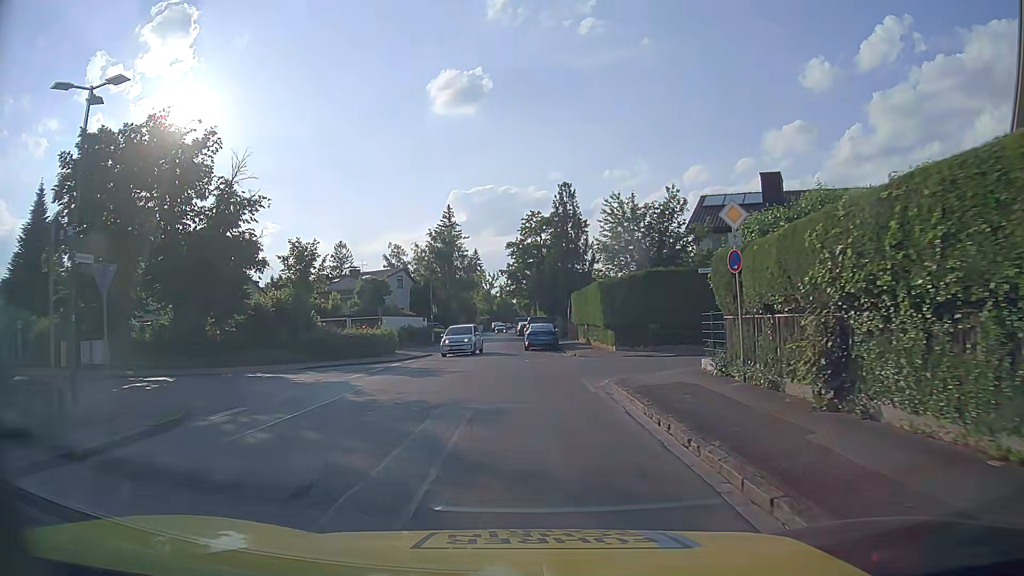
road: residential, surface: asphalt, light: Day
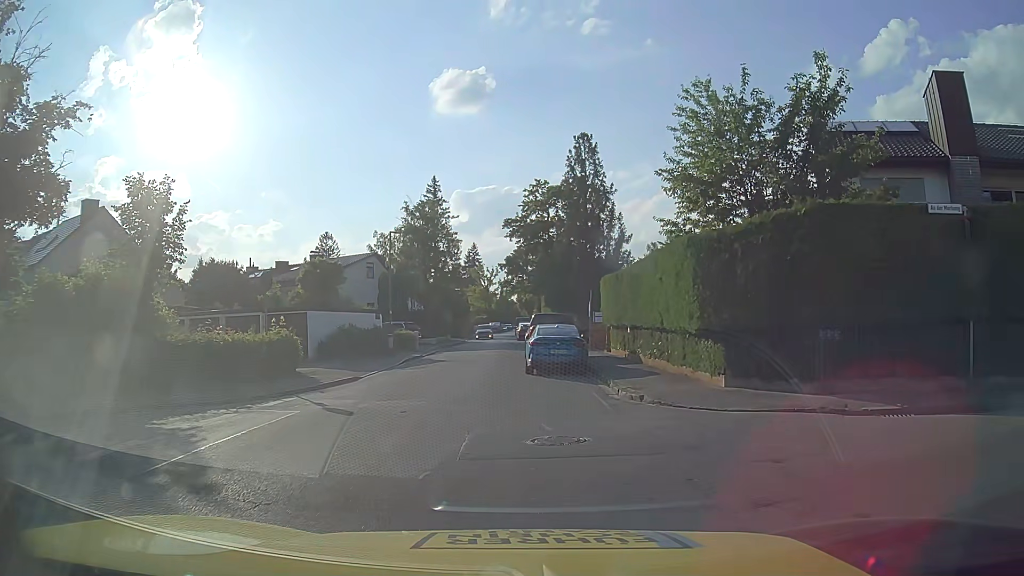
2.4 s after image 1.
(-0.1, +15.7) m; 0°
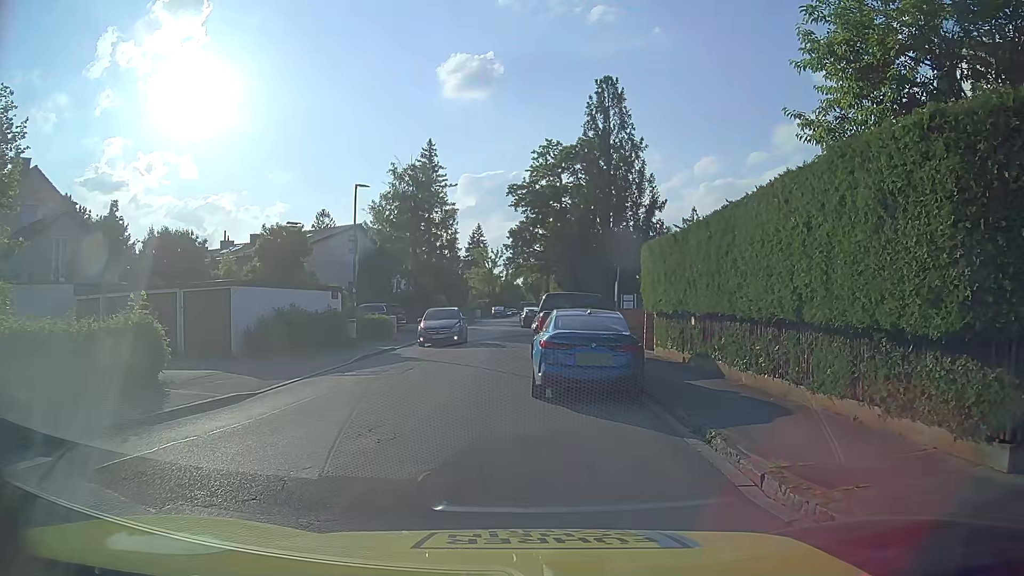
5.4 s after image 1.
(0.0, +8.3) m; -2°
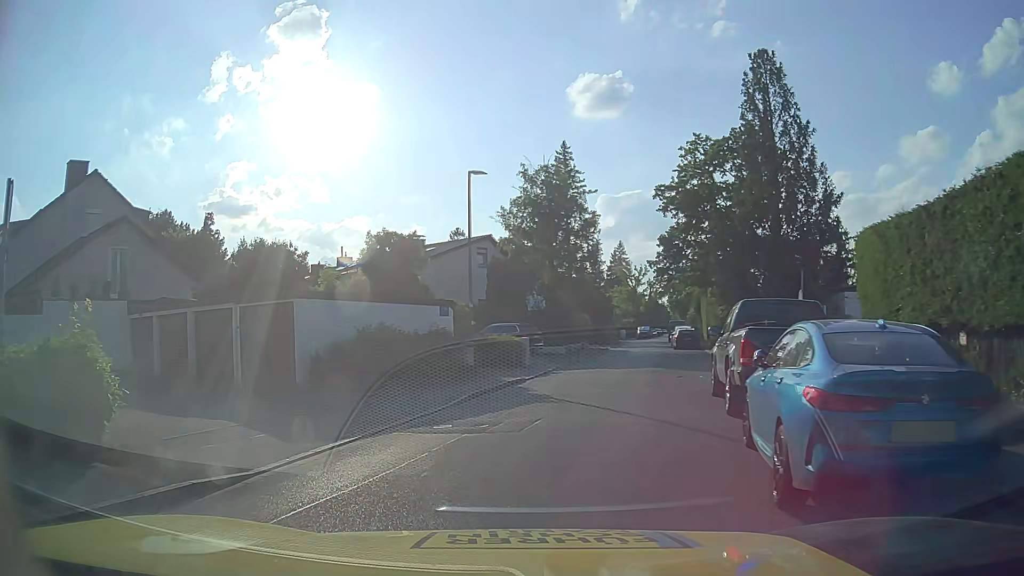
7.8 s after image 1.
(-0.1, +6.1) m; -10°
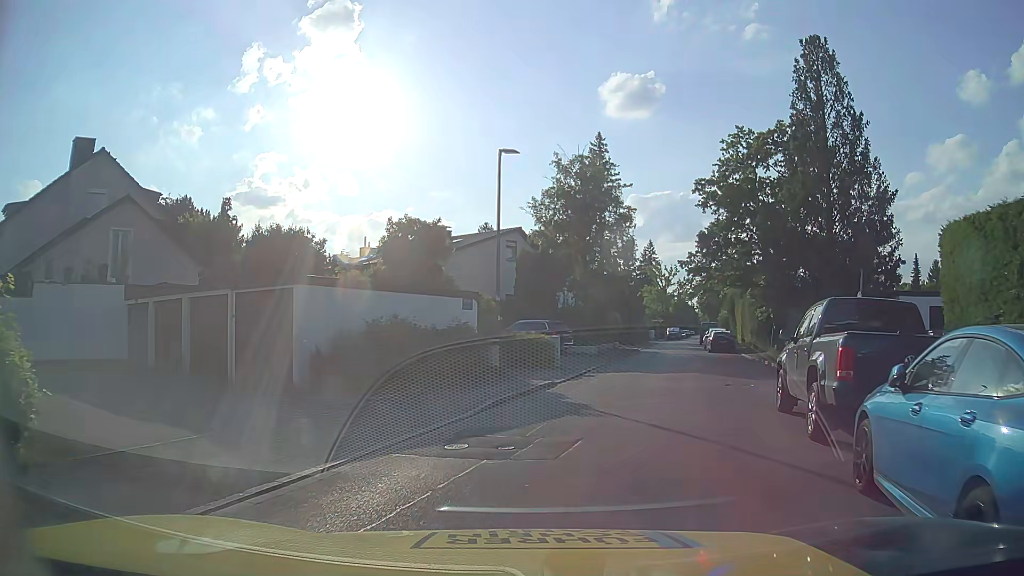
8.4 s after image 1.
(-0.1, +2.3) m; -3°
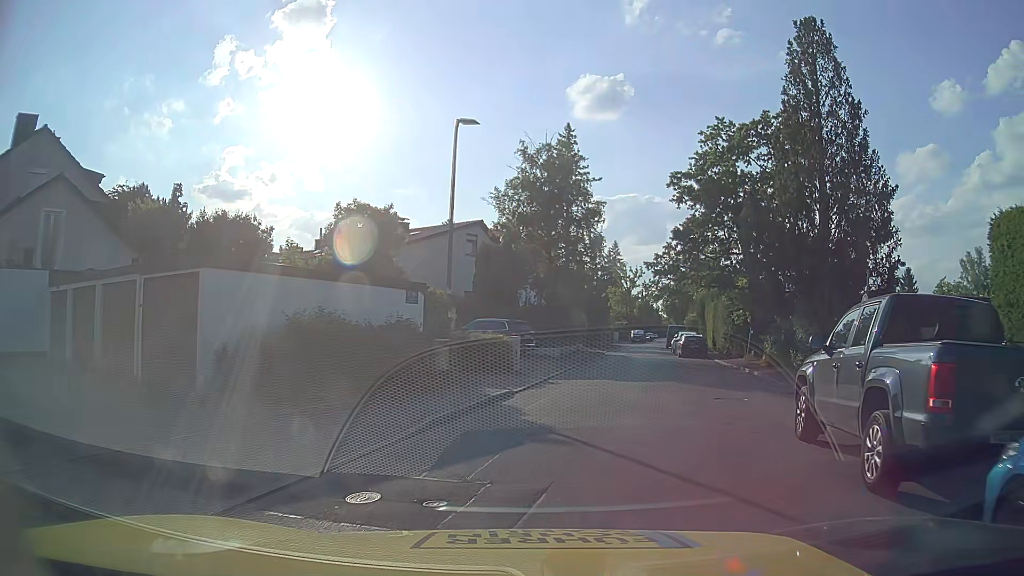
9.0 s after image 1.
(+0.1, +2.8) m; +3°
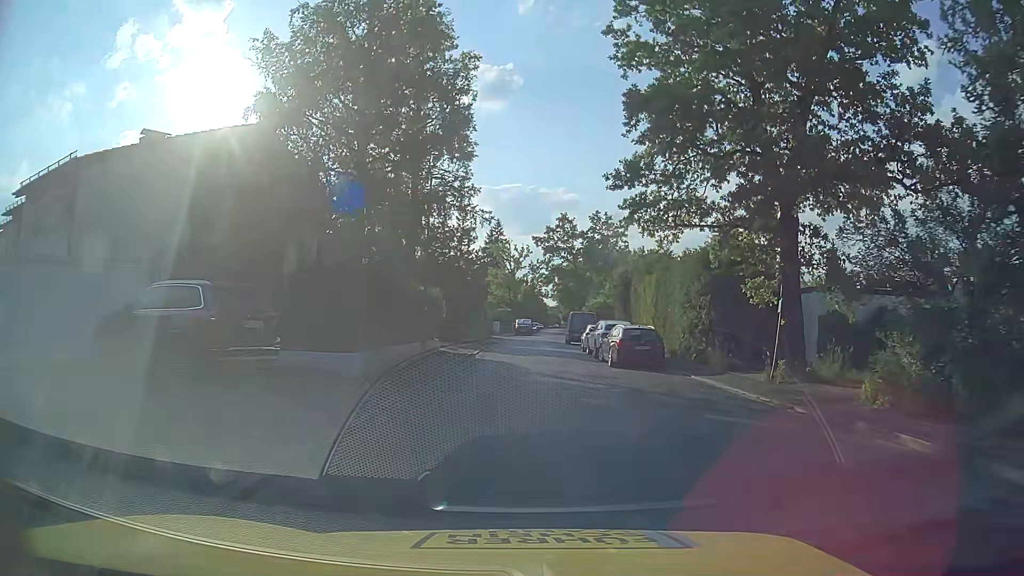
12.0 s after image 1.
(+2.8, +20.0) m; +11°
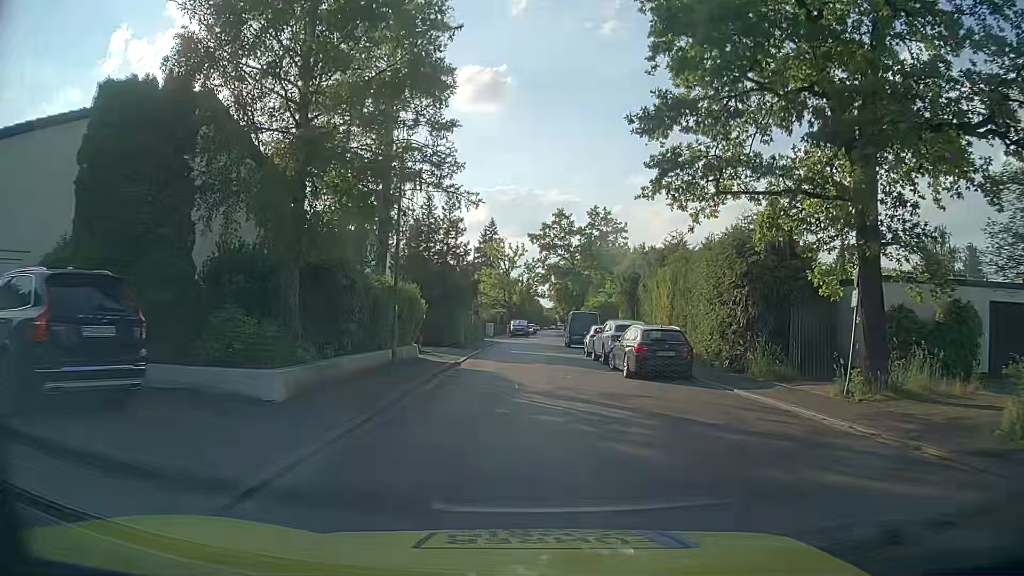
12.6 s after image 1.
(0.0, +4.6) m; +1°
(0, +10) (0, +20) (0, +30) (0, +40) (+1, +50) (+2, +60) (-4, +67) (-13, +71) (-22, +76) (-31, +80) m
